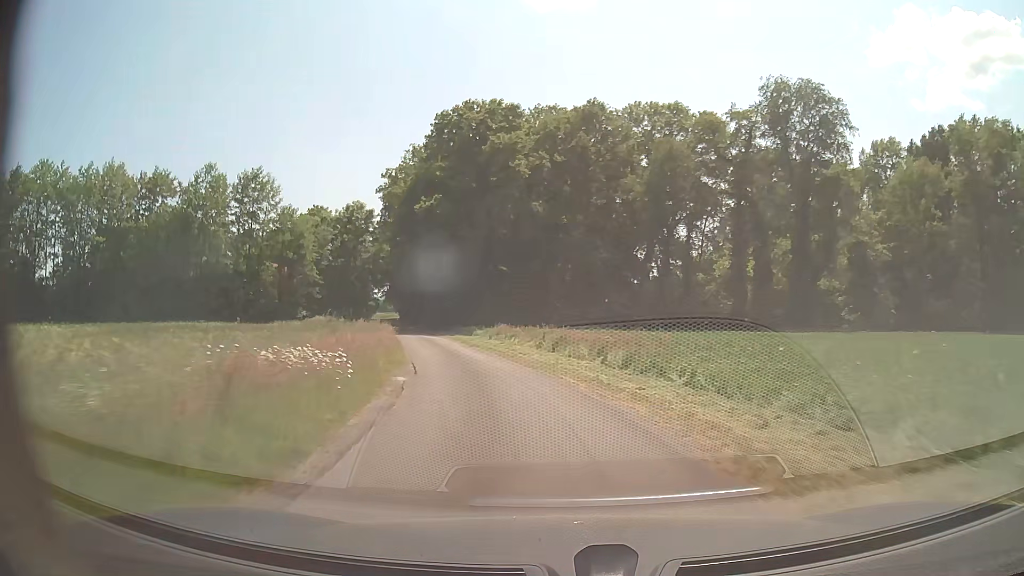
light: Day
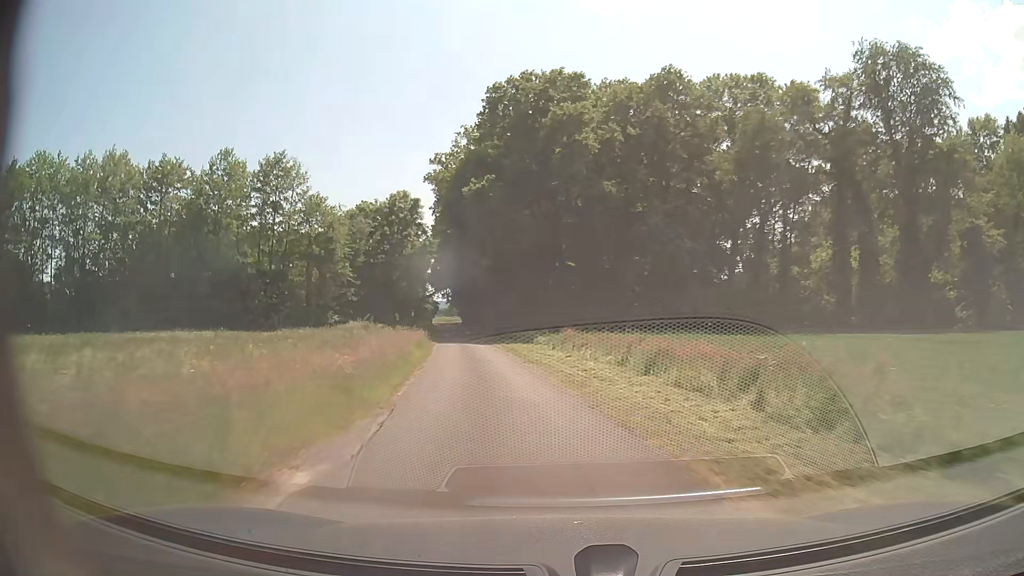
(-0.4, +9.7) m; -5°
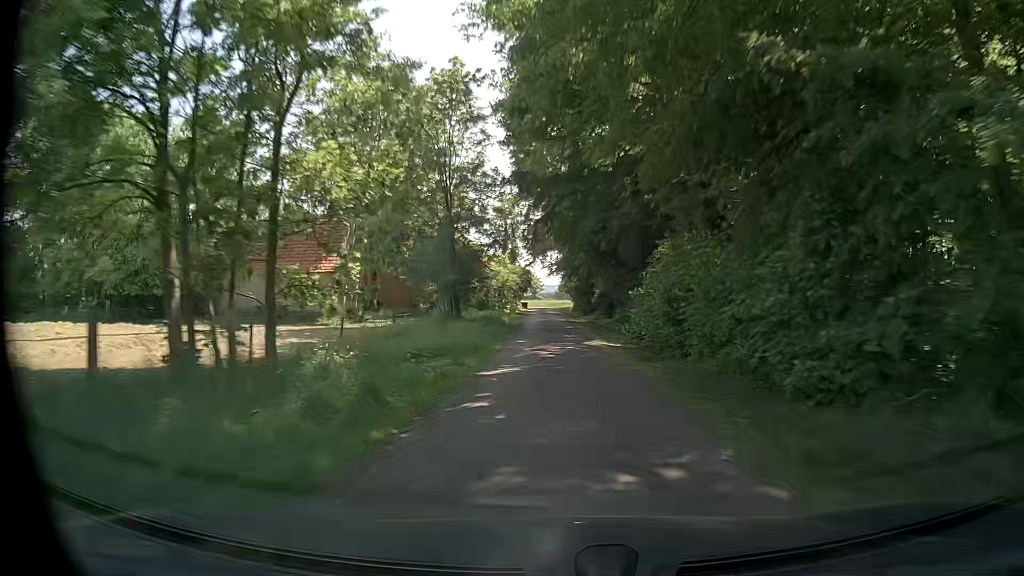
(-8.3, +53.5) m; -11°
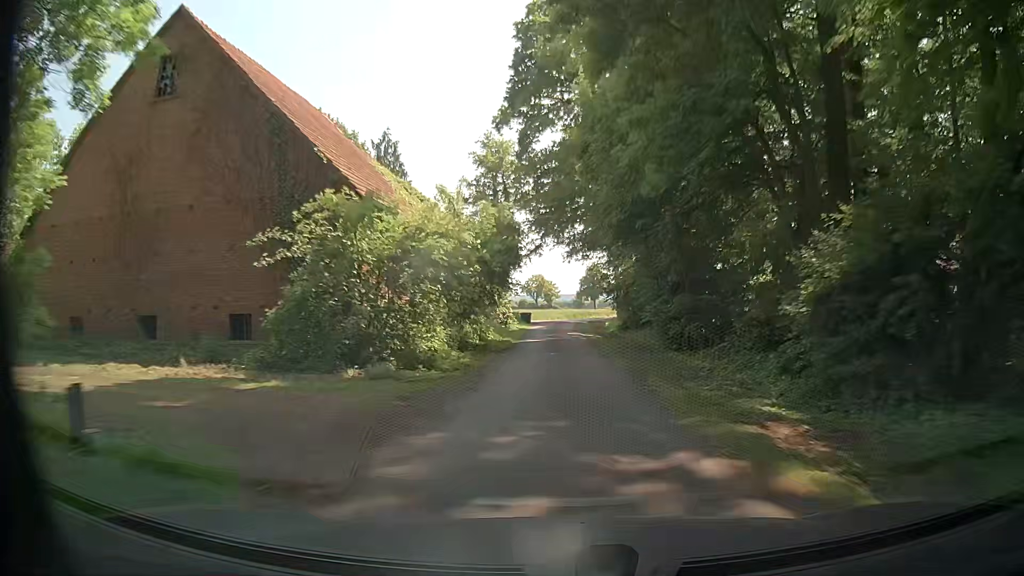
(-0.5, +43.2) m; -2°
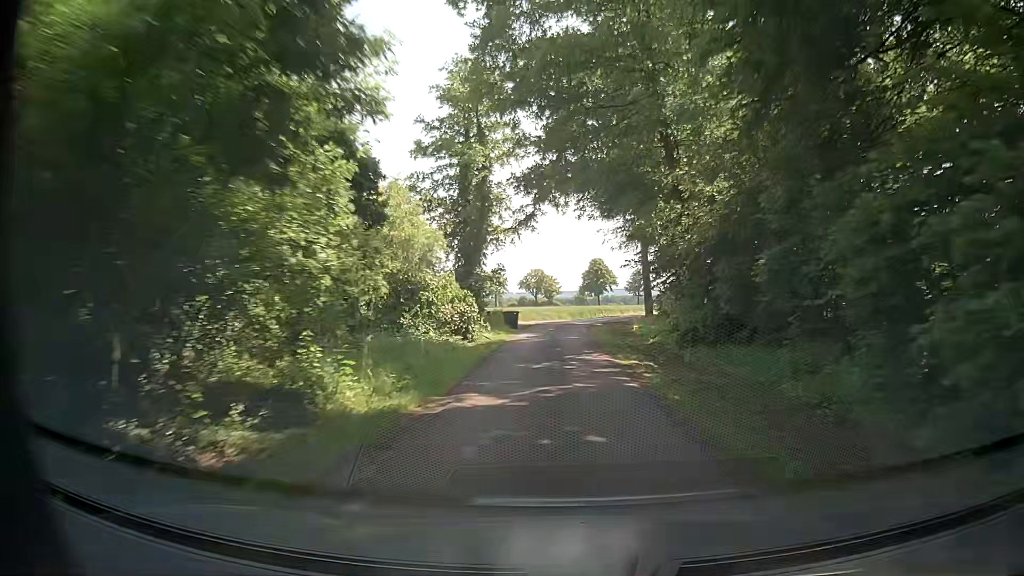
(+0.3, +19.8) m; +1°
(0, +10) (0, +20) (0, +30) (0, +40) (+2, +50) (+4, +60) (+8, +69) (+11, +78) (+15, +88) (+19, +97) m
